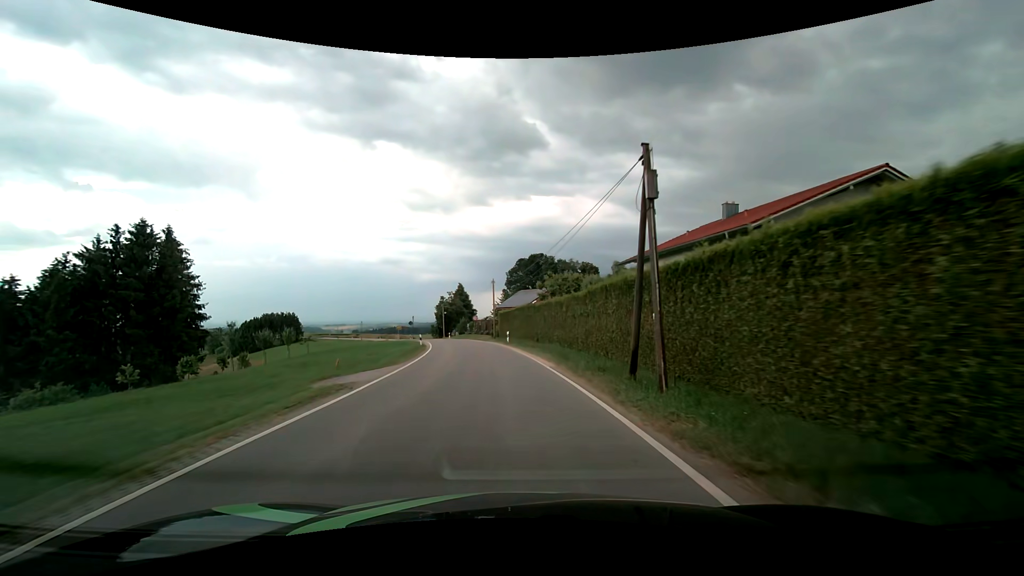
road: tertiary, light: Day
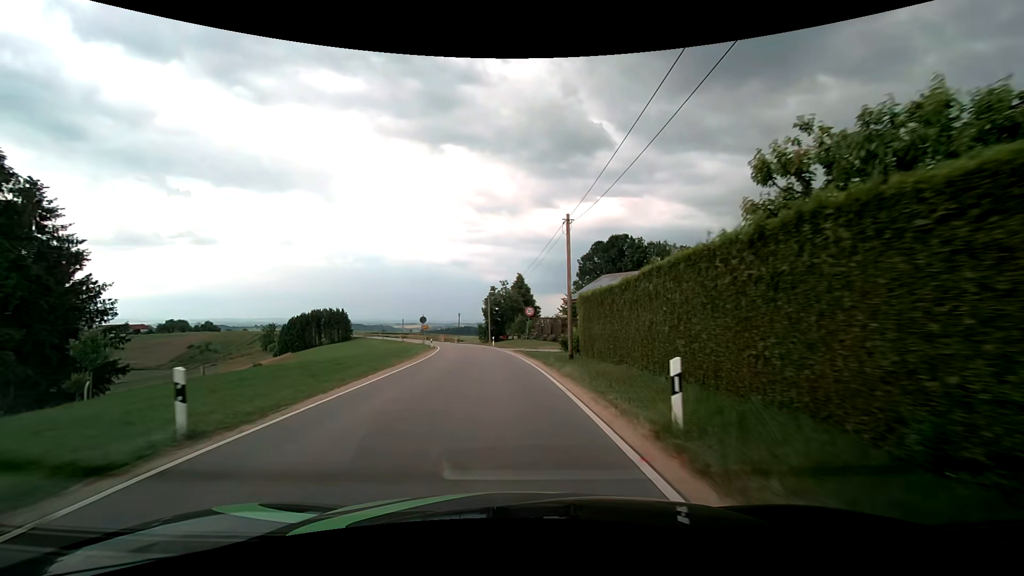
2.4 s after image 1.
(-1.6, +31.3) m; -8°
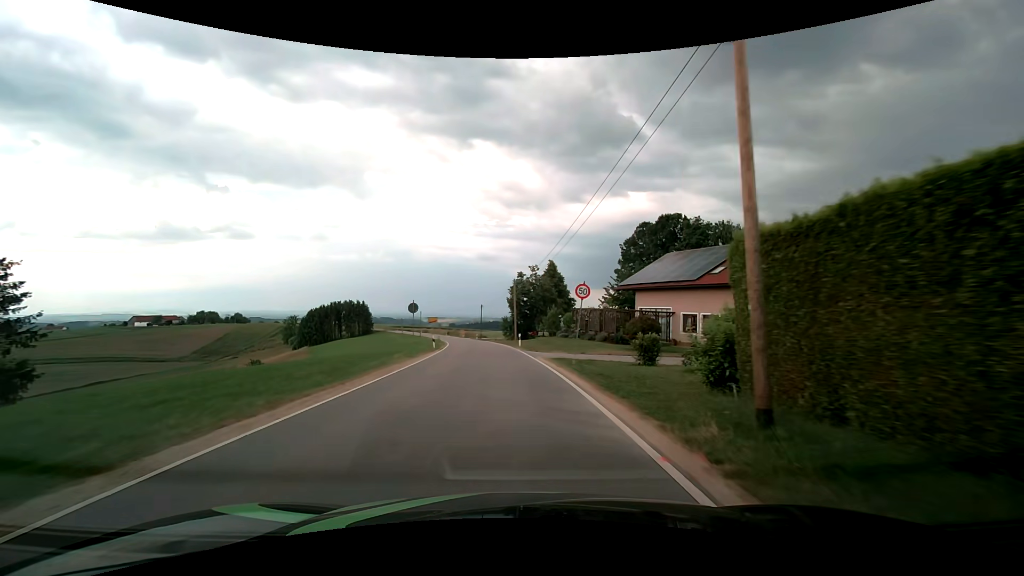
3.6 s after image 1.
(-0.5, +15.0) m; -3°
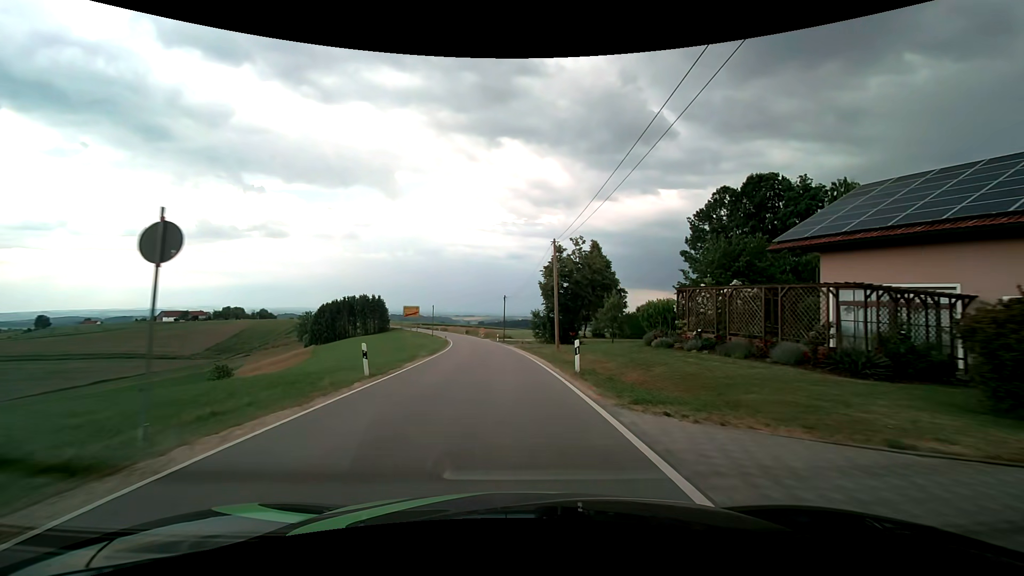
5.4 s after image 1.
(-0.7, +22.3) m; -3°
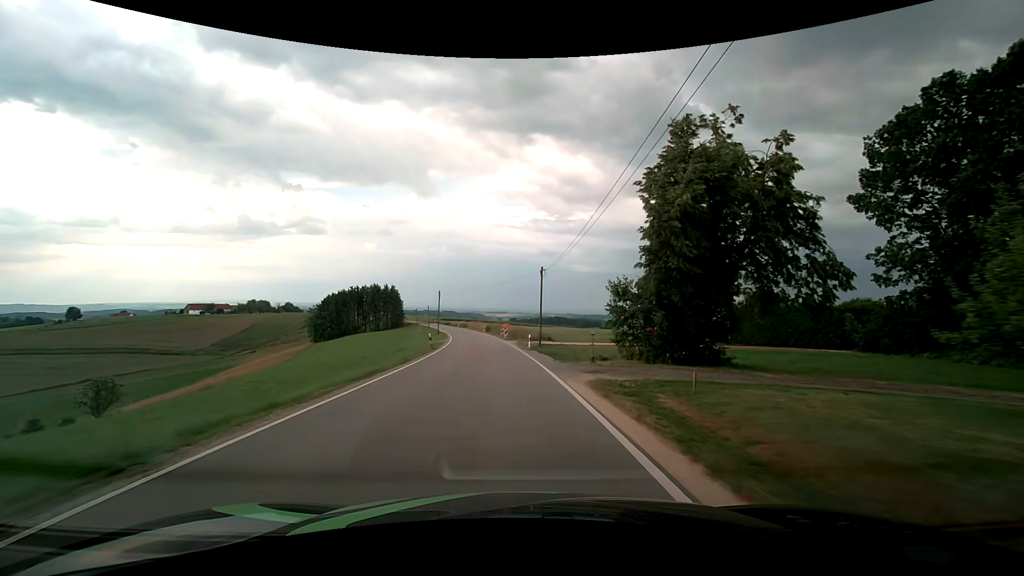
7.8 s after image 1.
(-1.0, +29.8) m; -4°
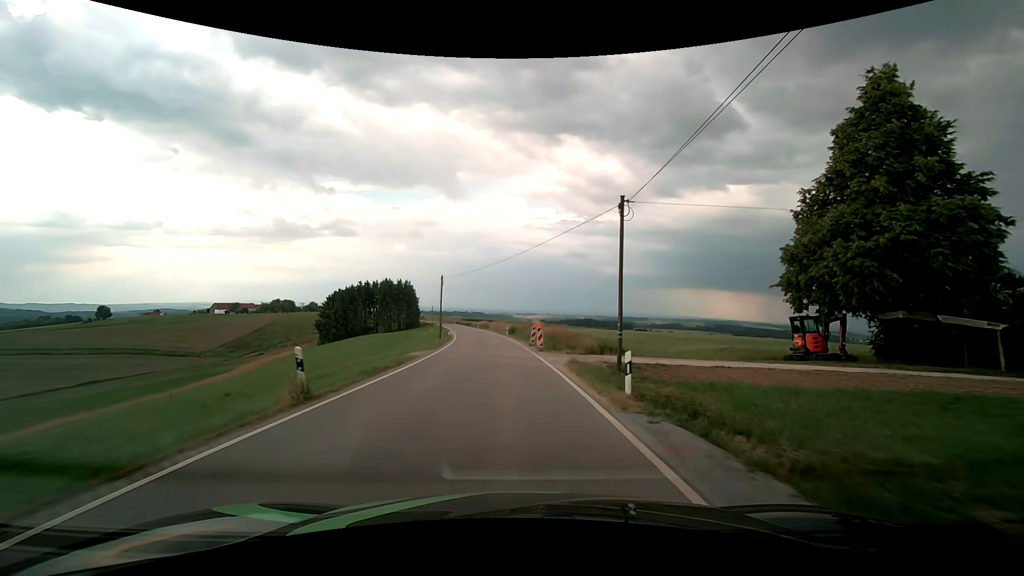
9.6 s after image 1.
(-0.7, +22.5) m; -3°
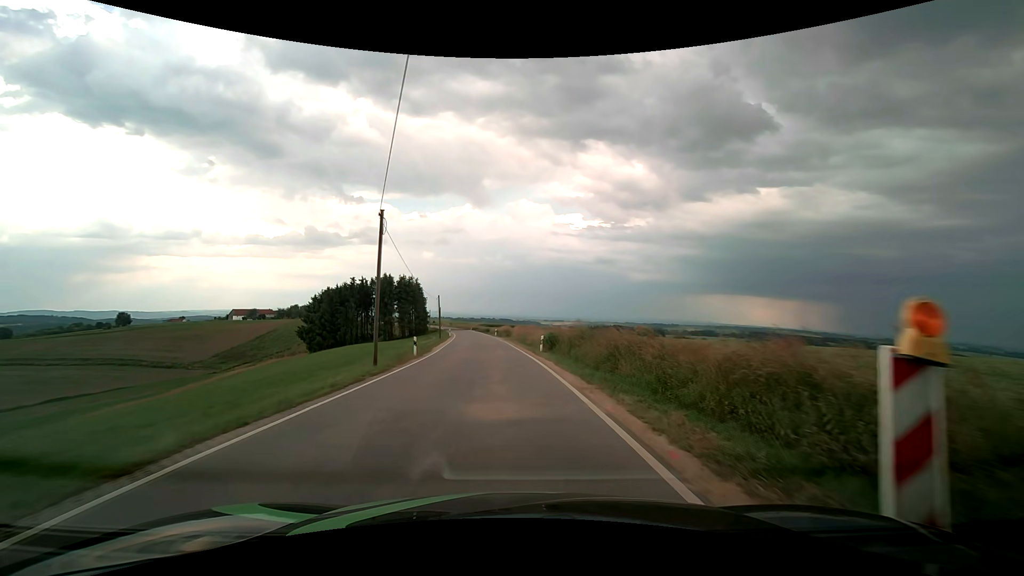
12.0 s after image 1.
(-1.0, +30.2) m; -3°
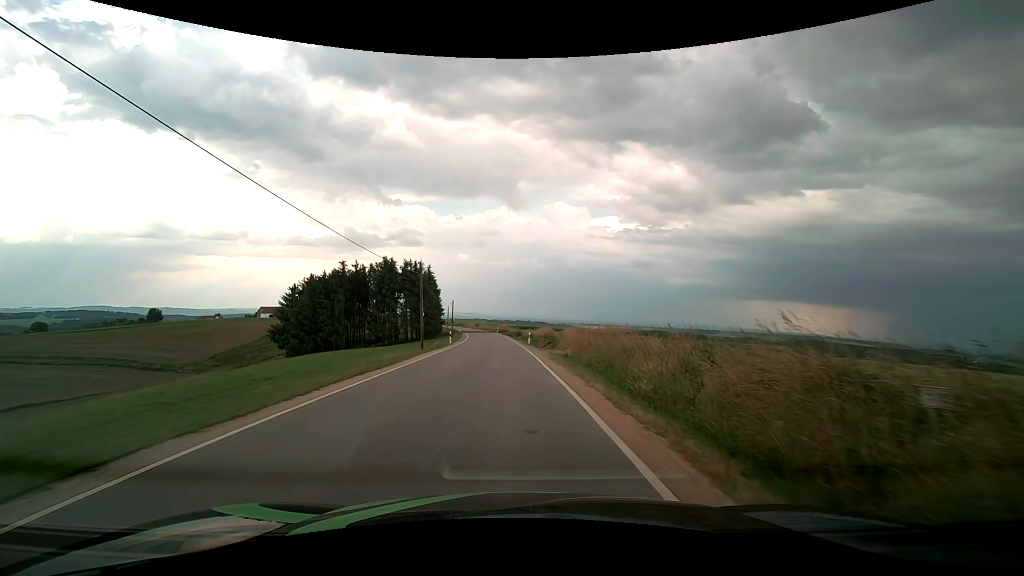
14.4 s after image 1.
(-1.1, +30.0) m; -4°
(0, +10) (0, +20) (-1, +30) (-1, +40) (-2, +50) (-2, +60) (-3, +70) (-4, +80) (-6, +90) (-7, +100) m
